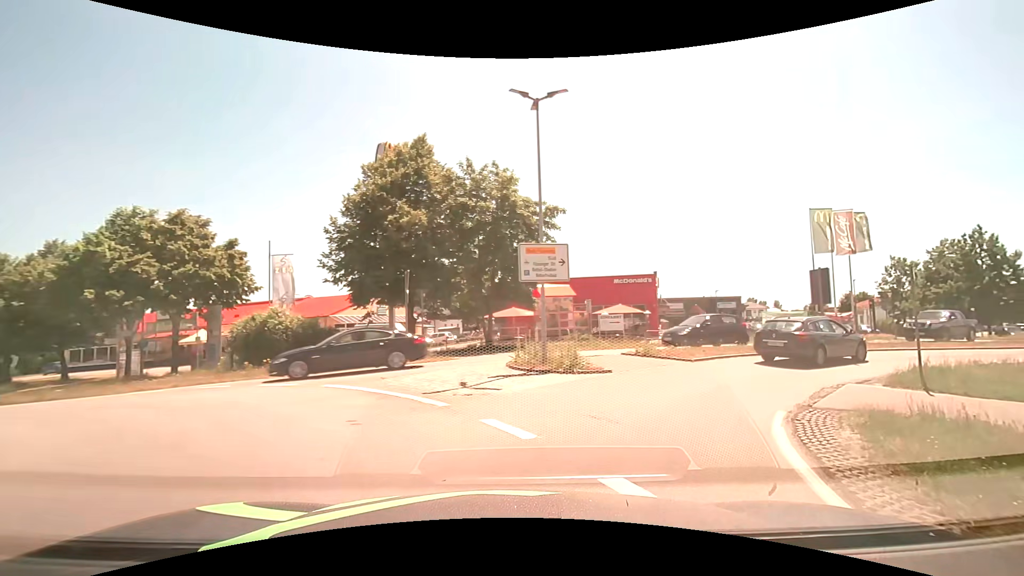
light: Day
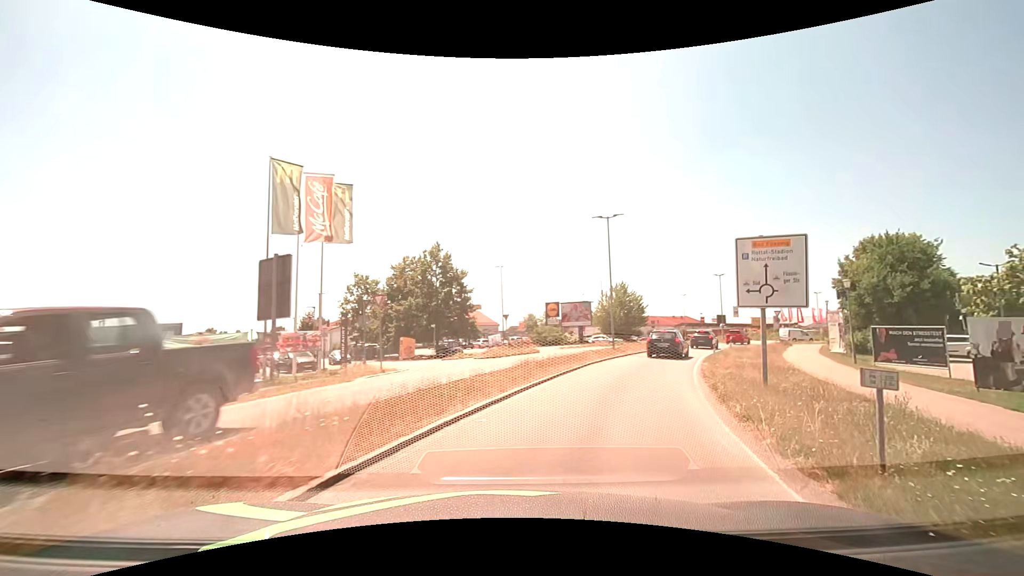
(+9.0, +17.3) m; +55°
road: tertiary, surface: asphalt
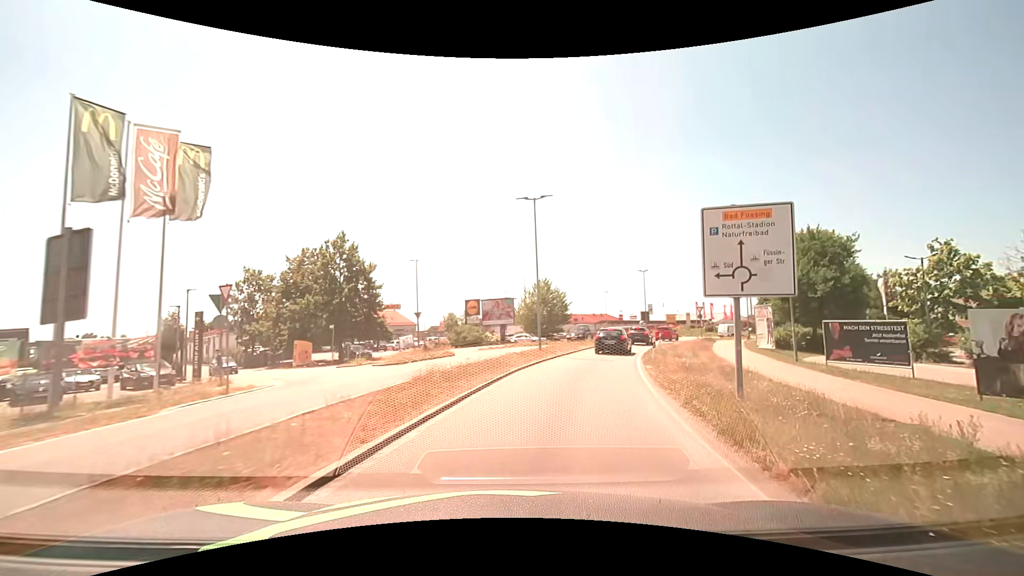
(+0.4, +4.5) m; +9°
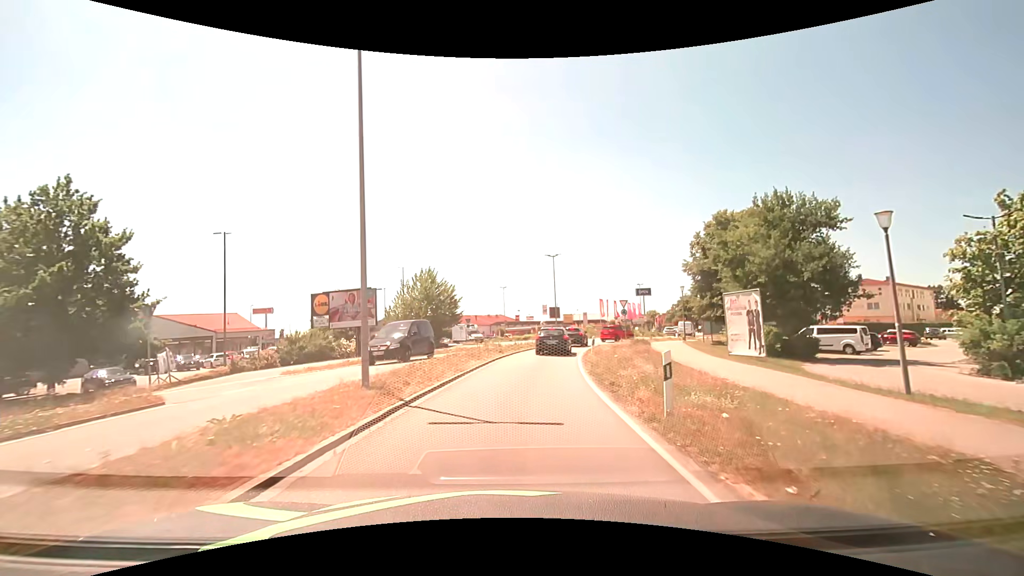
(+2.2, +15.0) m; +13°
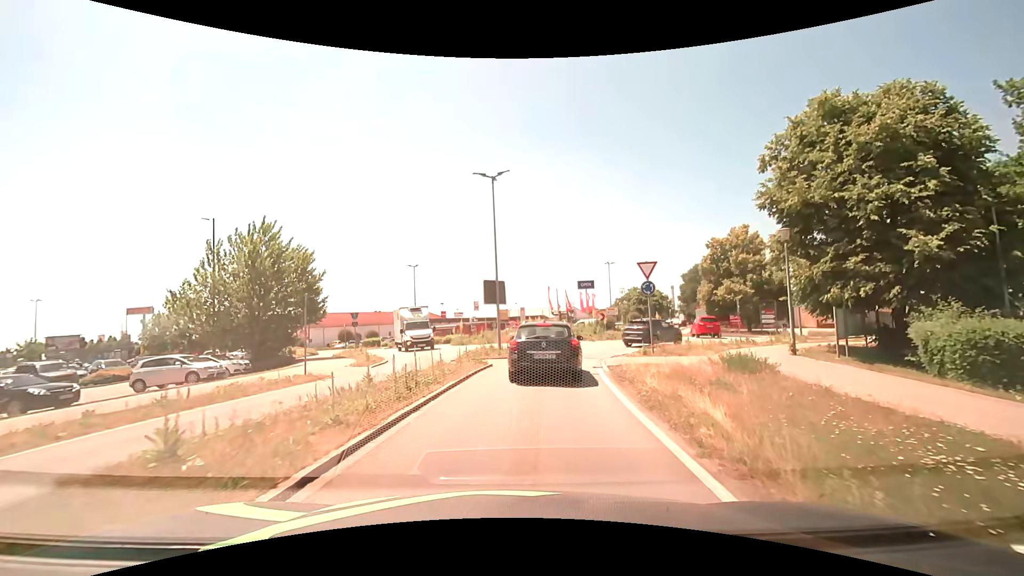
(+1.6, +24.8) m; +7°
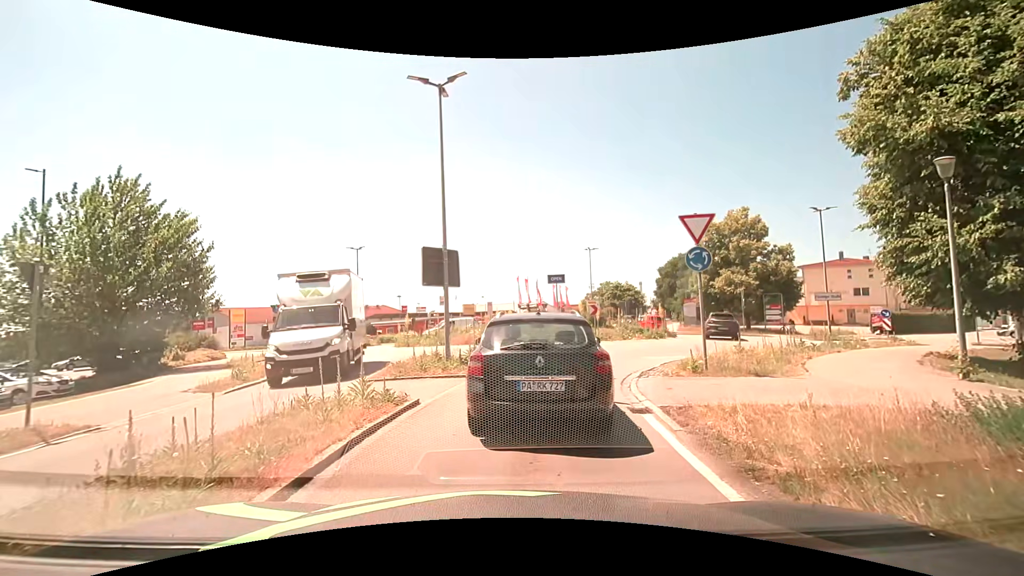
(+0.3, +8.2) m; +3°
